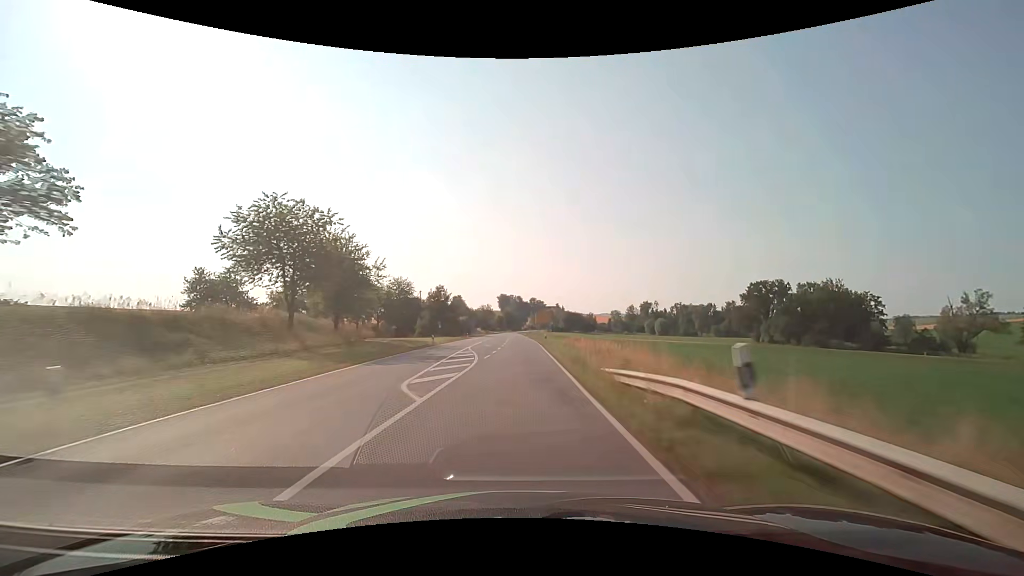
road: secondary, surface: asphalt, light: Day
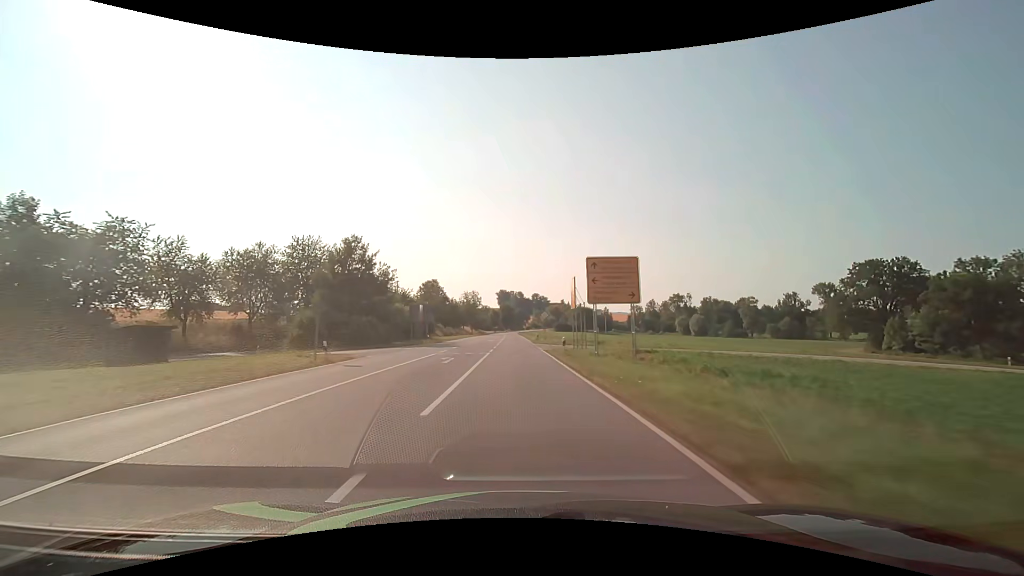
(+0.1, +63.4) m; 0°
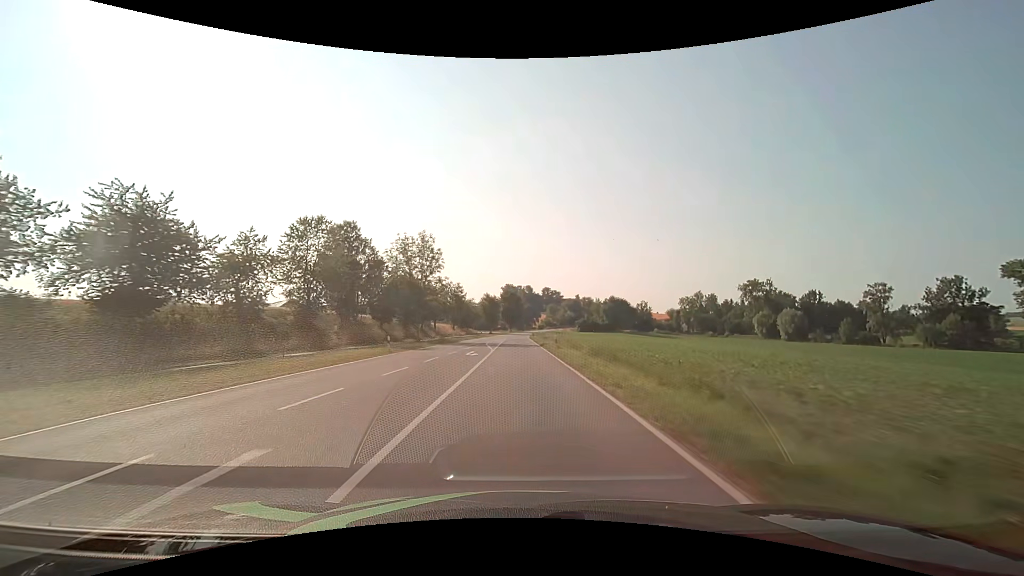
(-0.8, +79.2) m; -1°
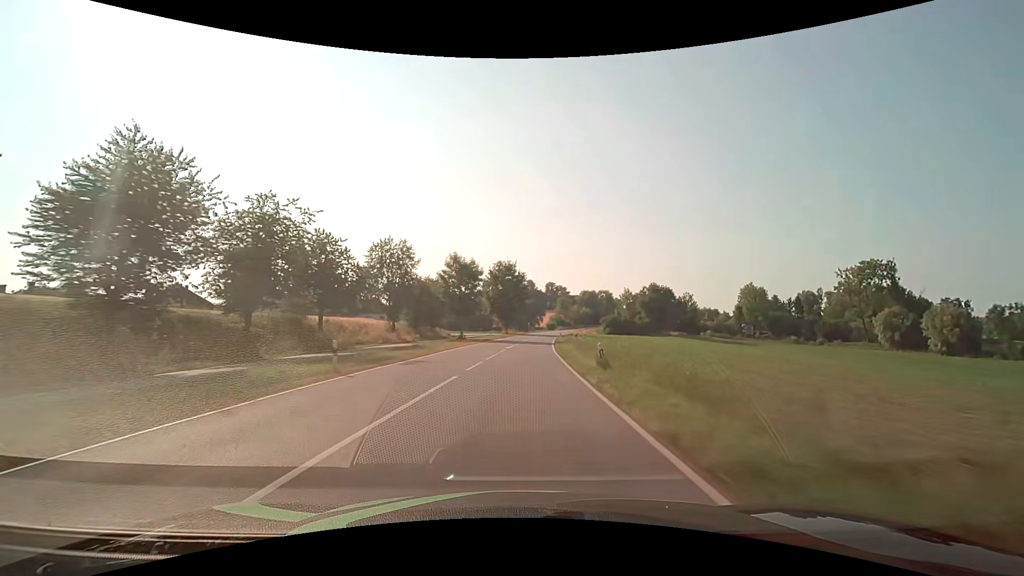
(-0.2, +63.2) m; 0°
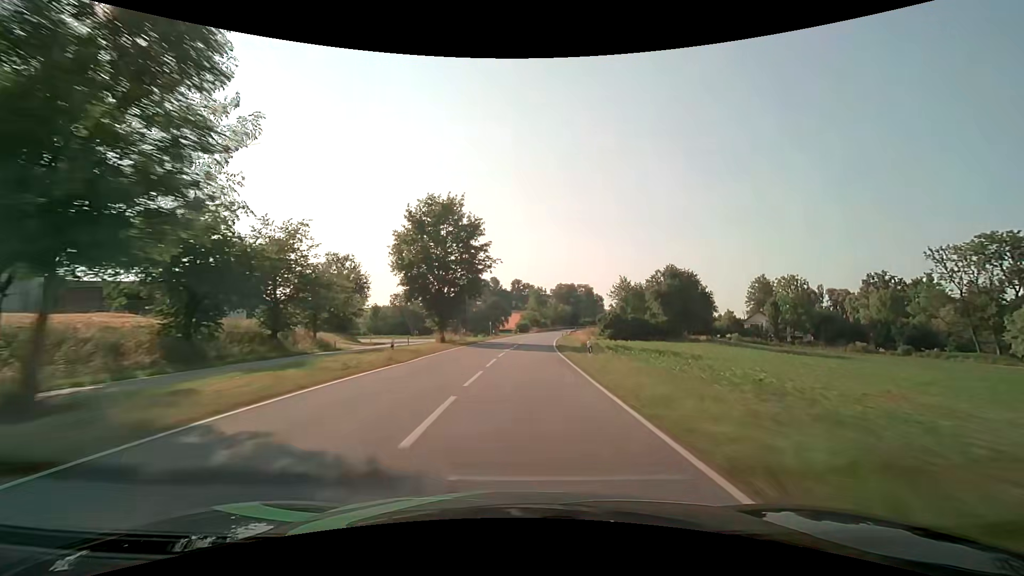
(+1.5, +47.4) m; +4°
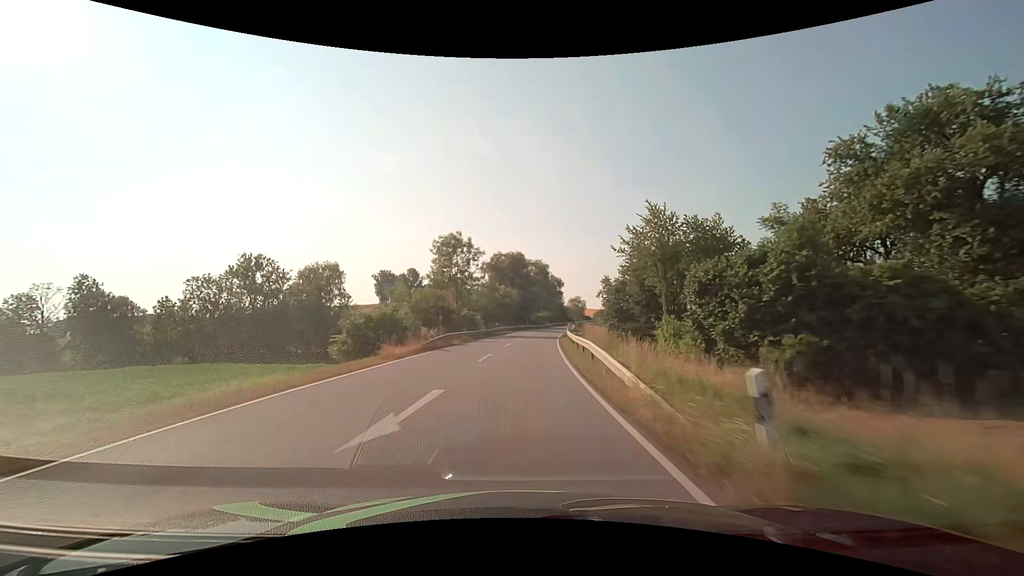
(+5.1, +78.7) m; +8°
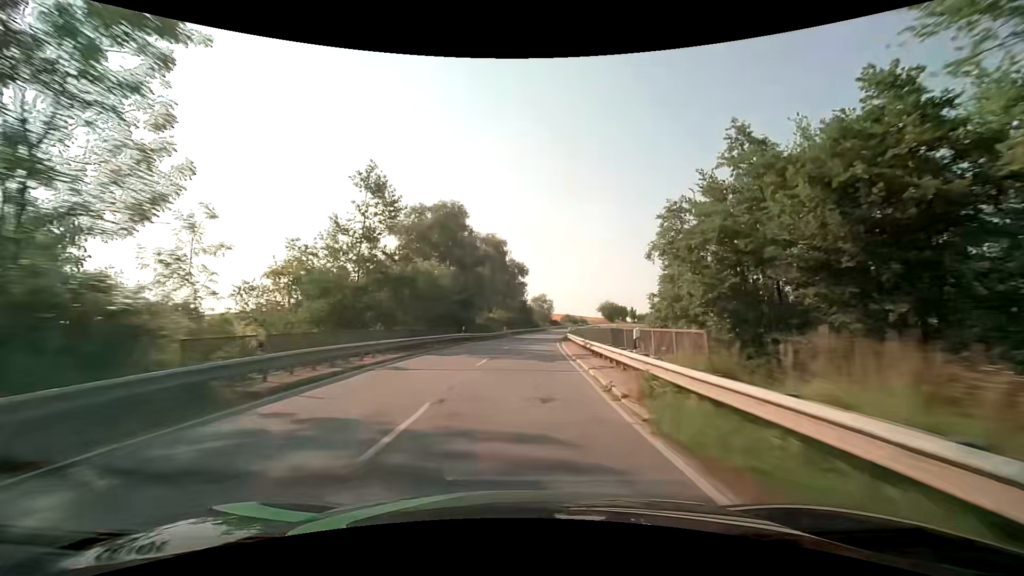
(+2.0, +47.2) m; +5°
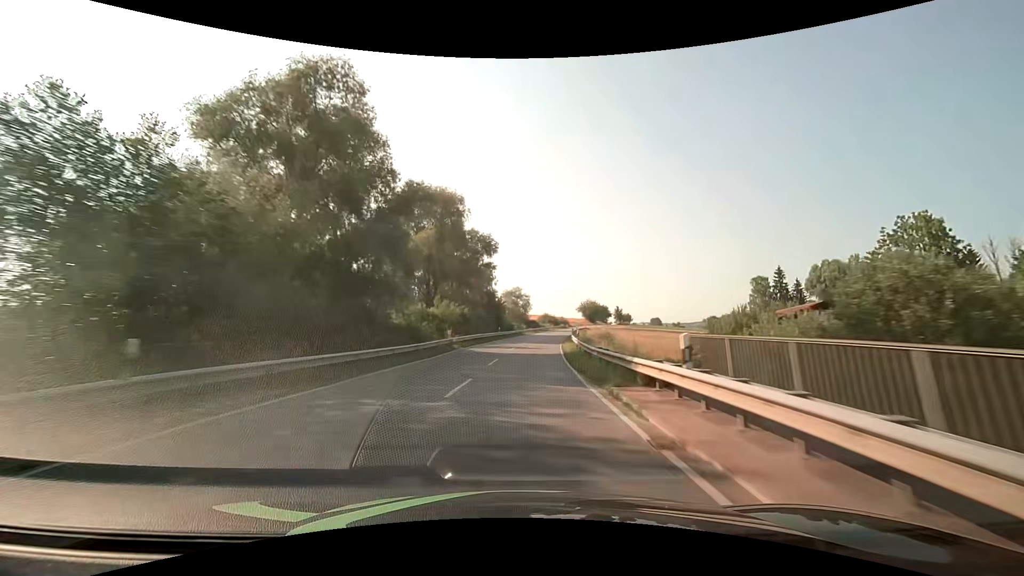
(+1.0, +31.4) m; +3°
(0, +10) (0, +20) (+1, +30) (+2, +40) (+2, +50) (+4, +60) (+5, +70) (+6, +80) (+8, +90) (+10, +99) m
